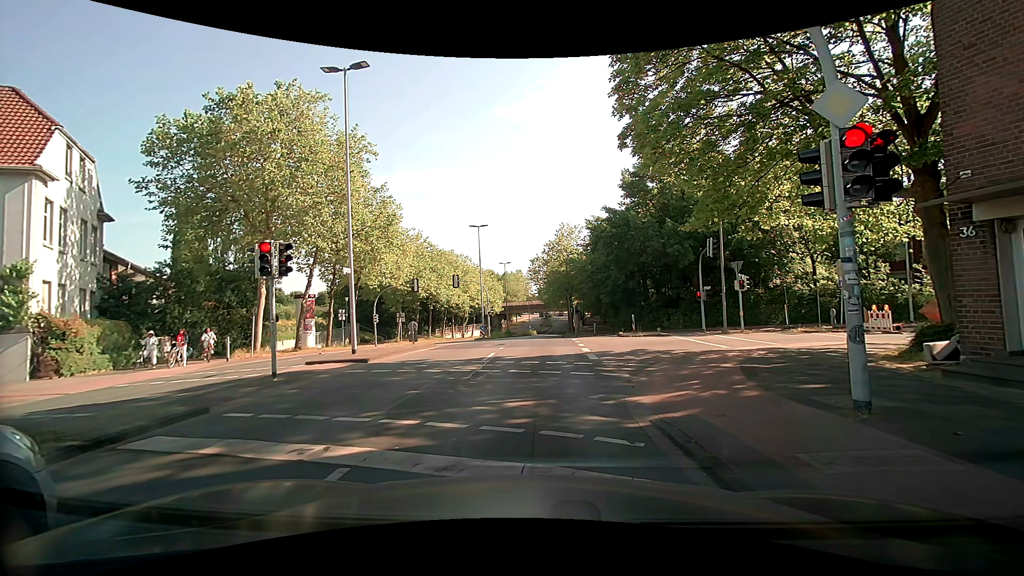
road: tertiary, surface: asphalt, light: Day
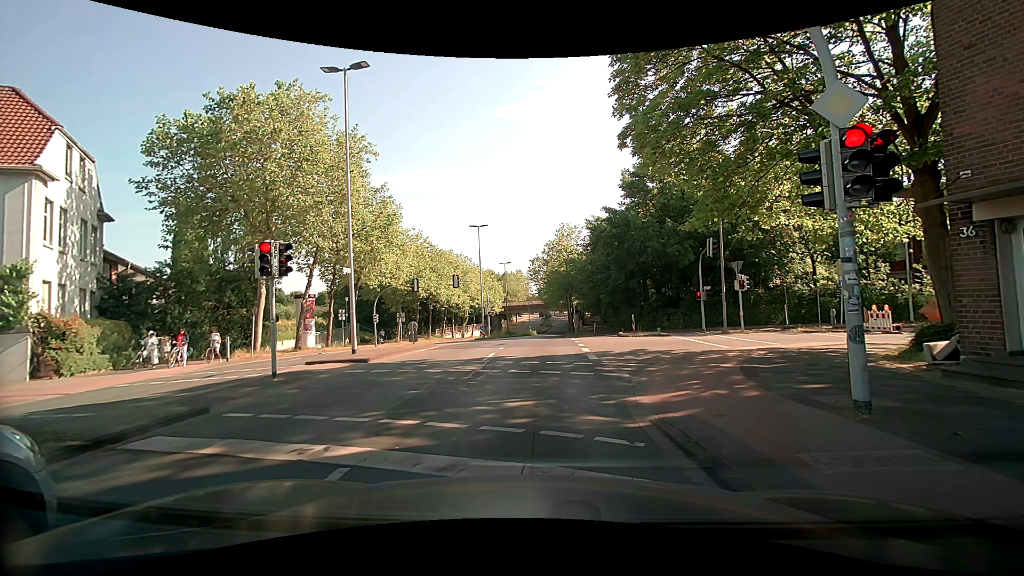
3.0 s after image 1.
(0.0, 0.0) m; 0°
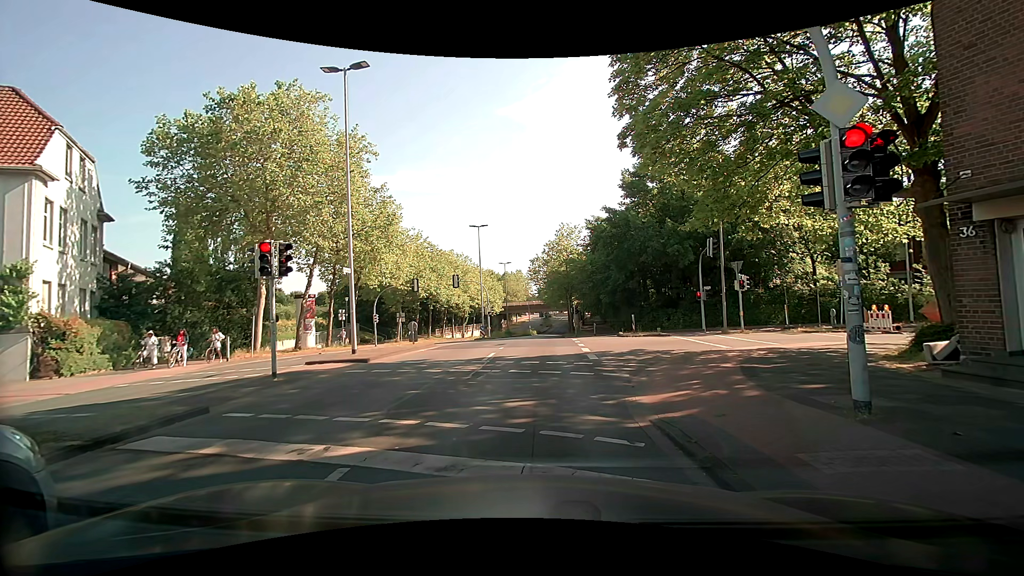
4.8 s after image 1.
(0.0, 0.0) m; 0°
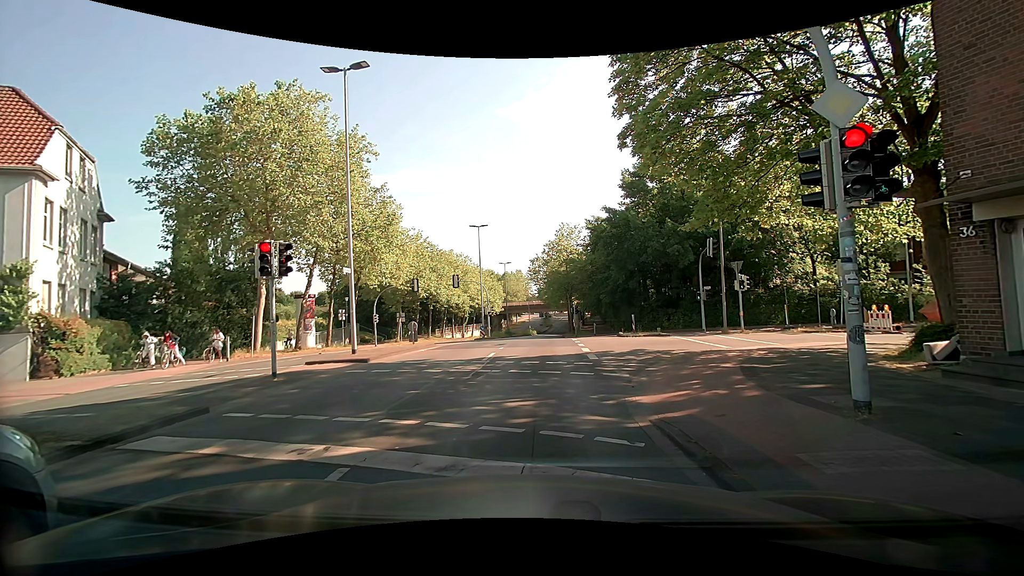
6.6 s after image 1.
(0.0, 0.0) m; 0°
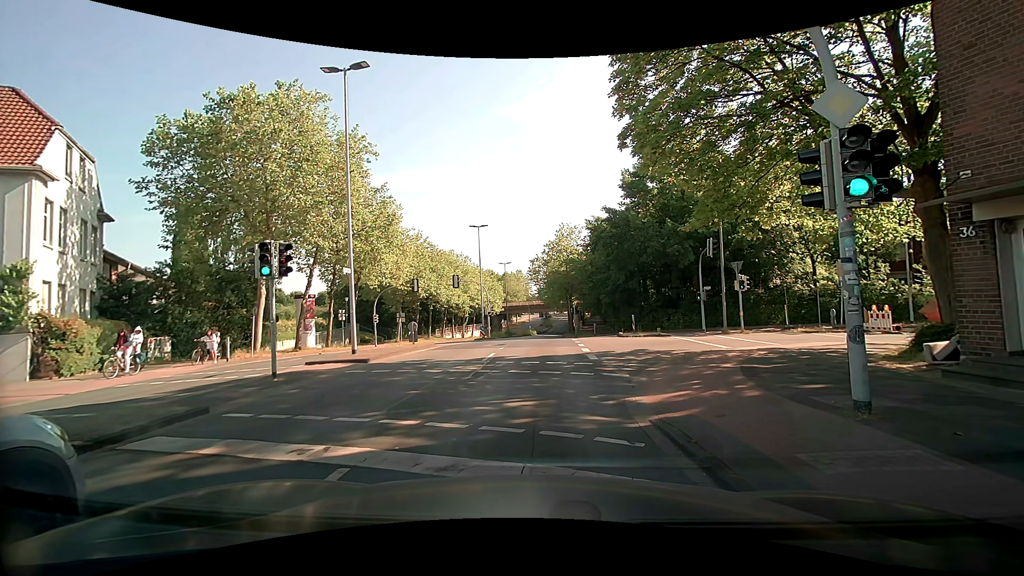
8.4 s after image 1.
(0.0, 0.0) m; 0°
